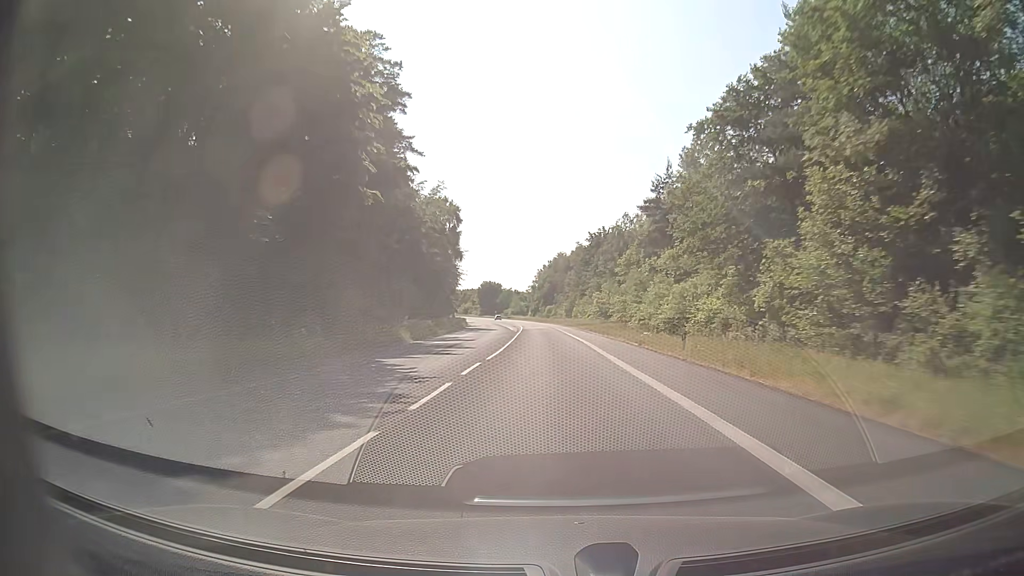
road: secondary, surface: asphalt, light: Day
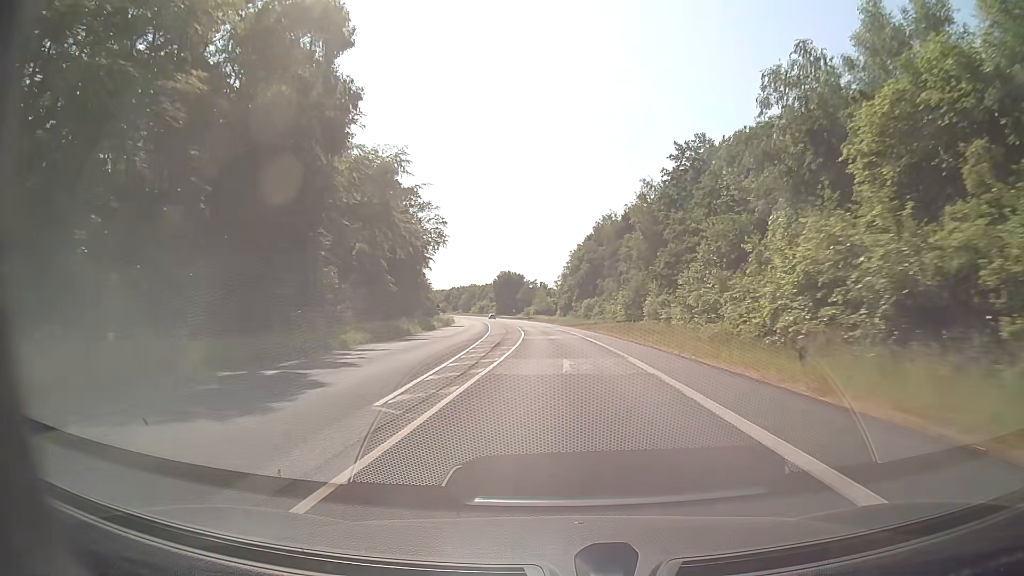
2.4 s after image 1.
(-1.7, +63.2) m; -3°
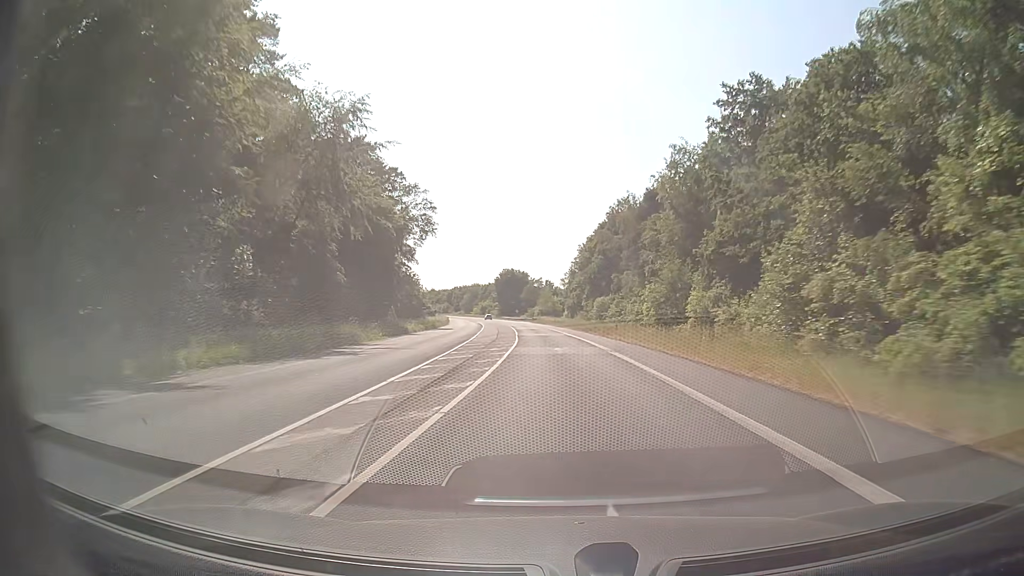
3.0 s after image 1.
(-0.1, +15.8) m; -1°
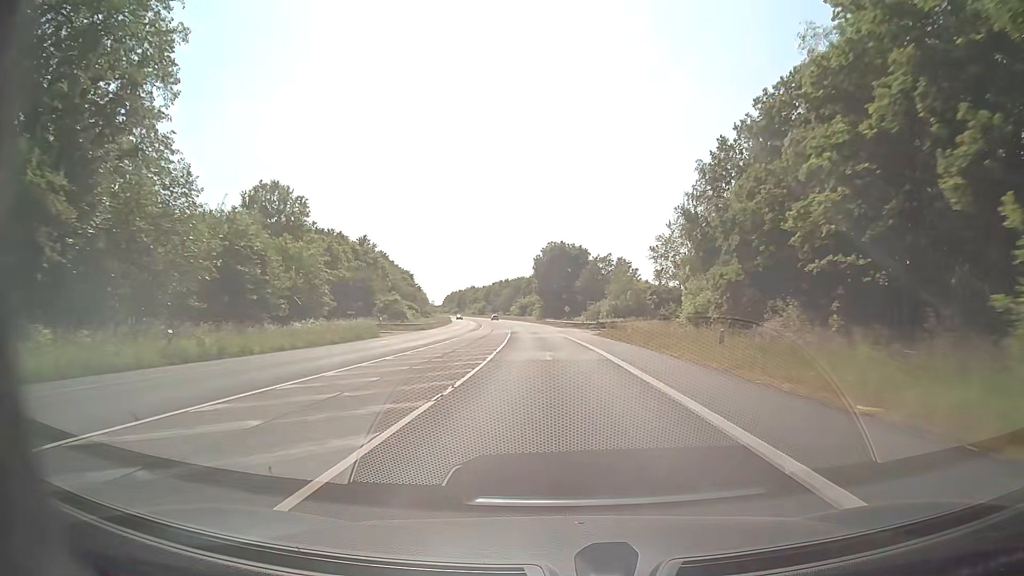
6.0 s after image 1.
(-3.0, +78.8) m; -5°
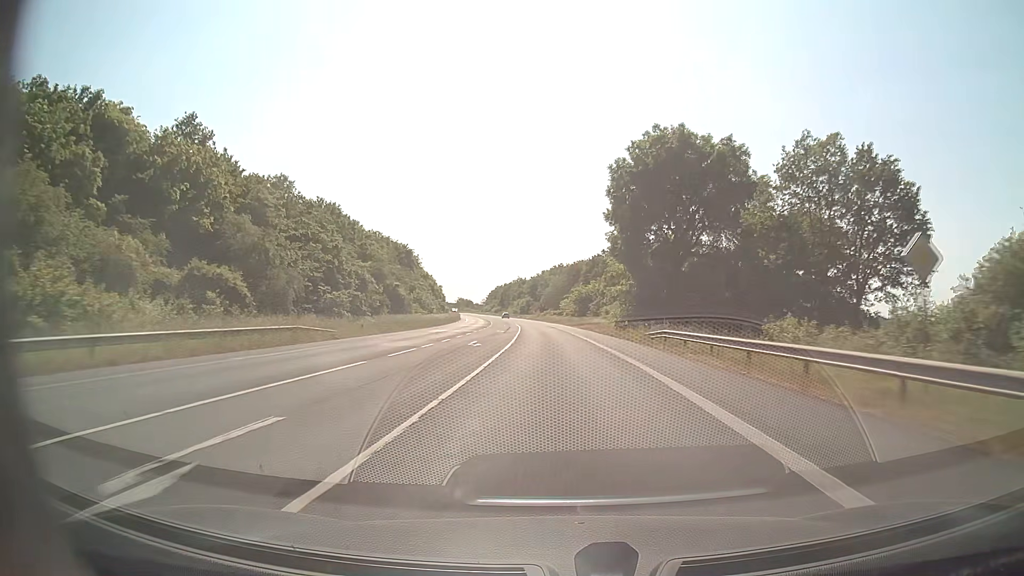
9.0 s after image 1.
(-3.9, +78.9) m; -5°
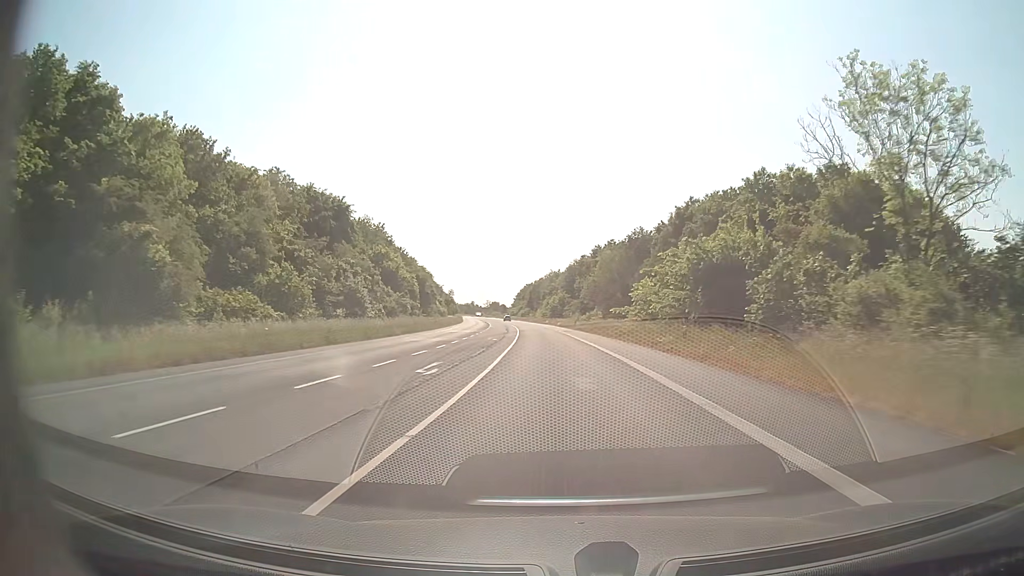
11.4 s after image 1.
(-1.7, +63.1) m; -3°
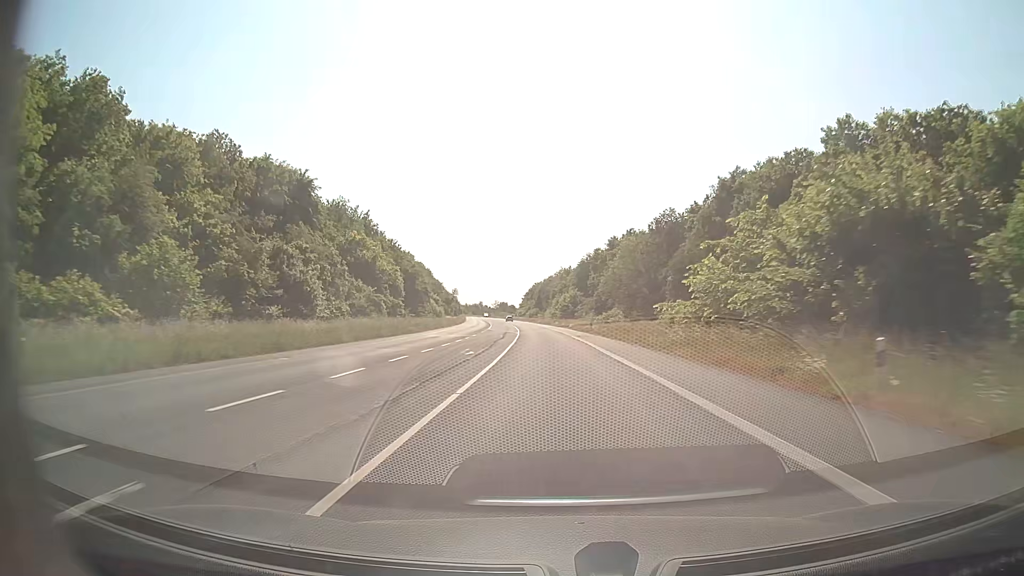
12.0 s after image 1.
(-0.1, +15.8) m; -1°
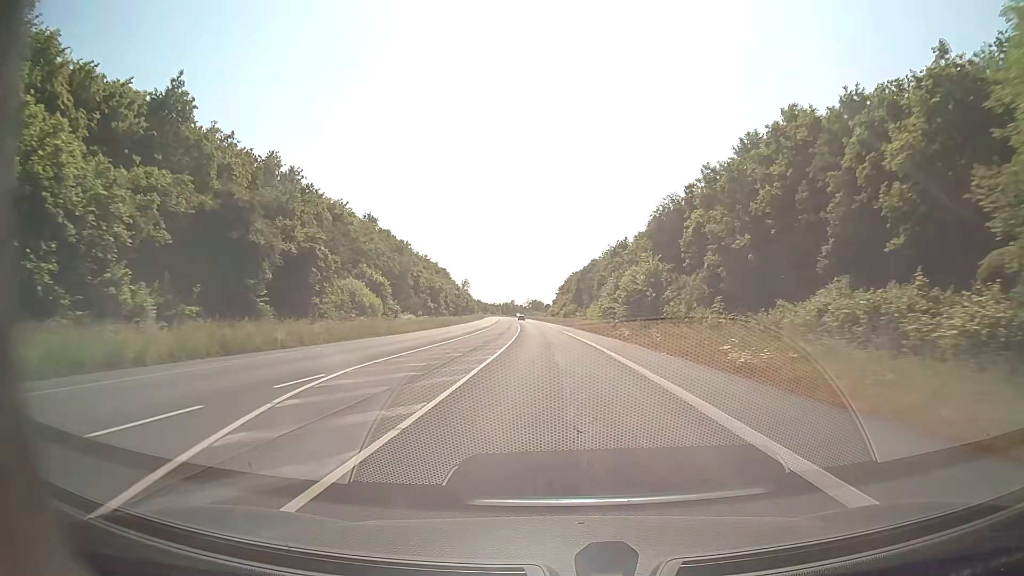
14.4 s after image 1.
(-1.8, +63.1) m; -3°
(0, +10) (0, +20) (0, +30) (-1, +40) (-1, +50) (-1, +60) (-2, +70) (-2, +80) (-3, +90) (-4, +100) m
